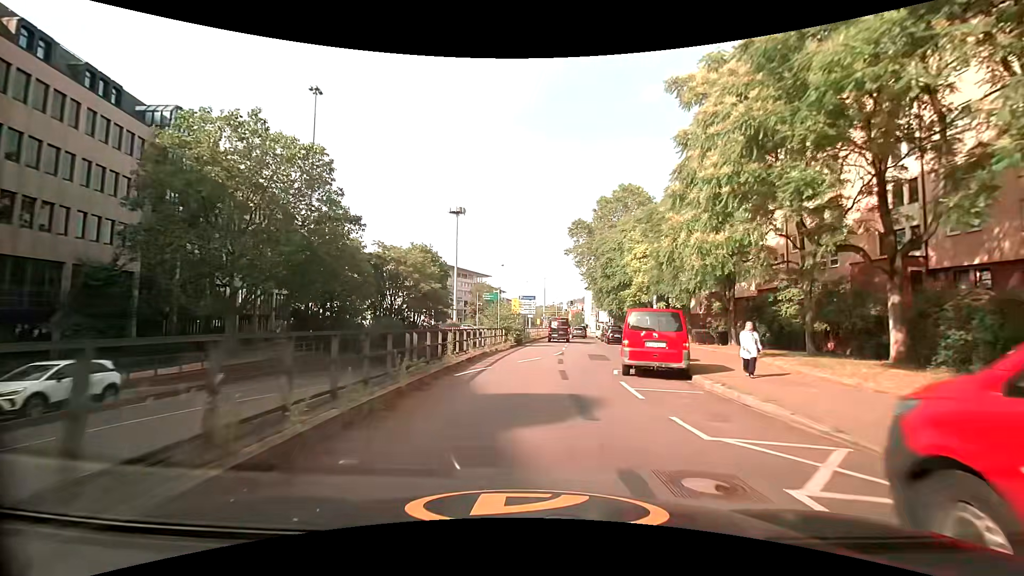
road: primary_link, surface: asphalt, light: Day
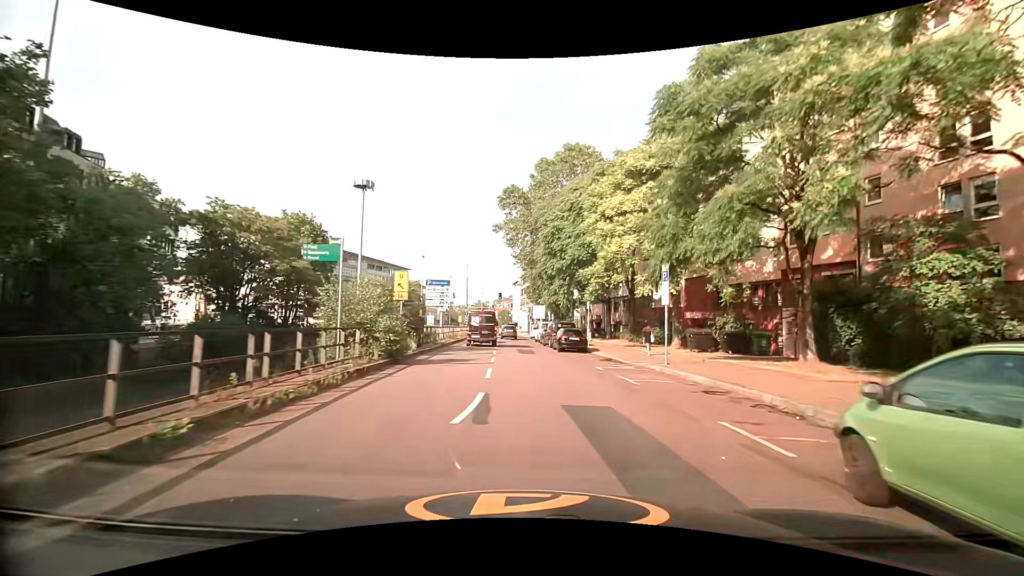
(+1.1, +18.3) m; +9°
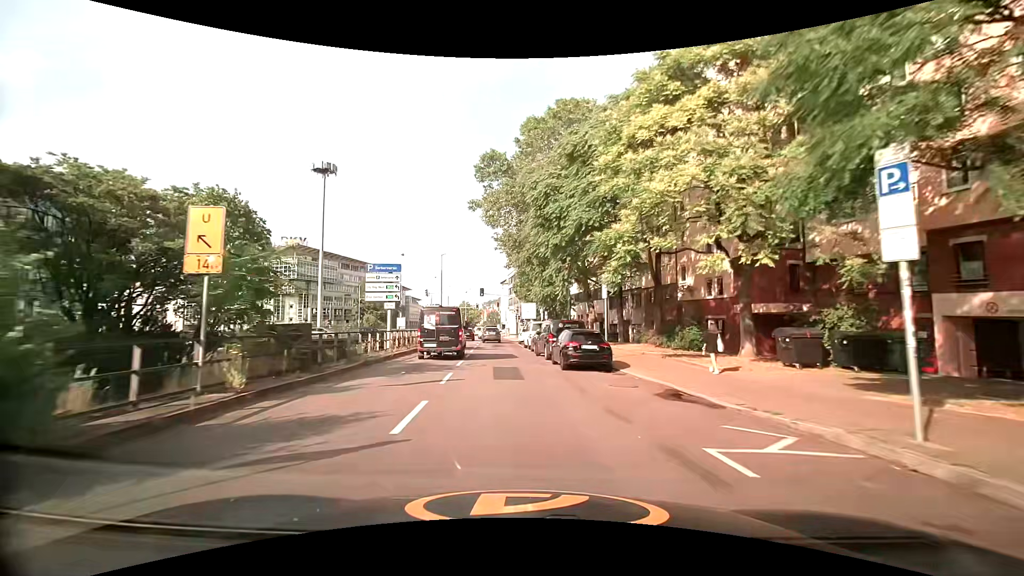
(+0.3, +12.4) m; +1°
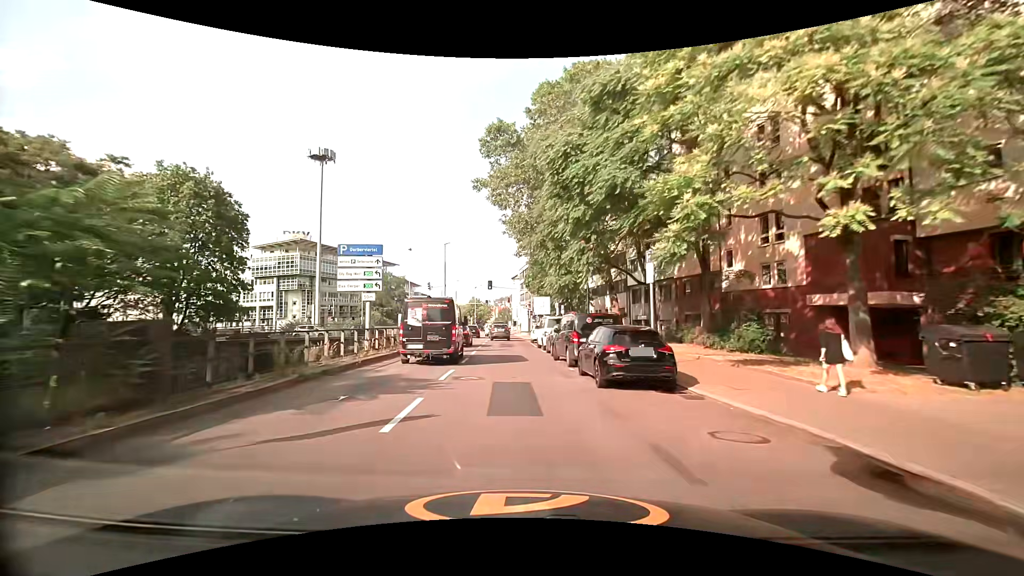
(-0.1, +6.1) m; -2°
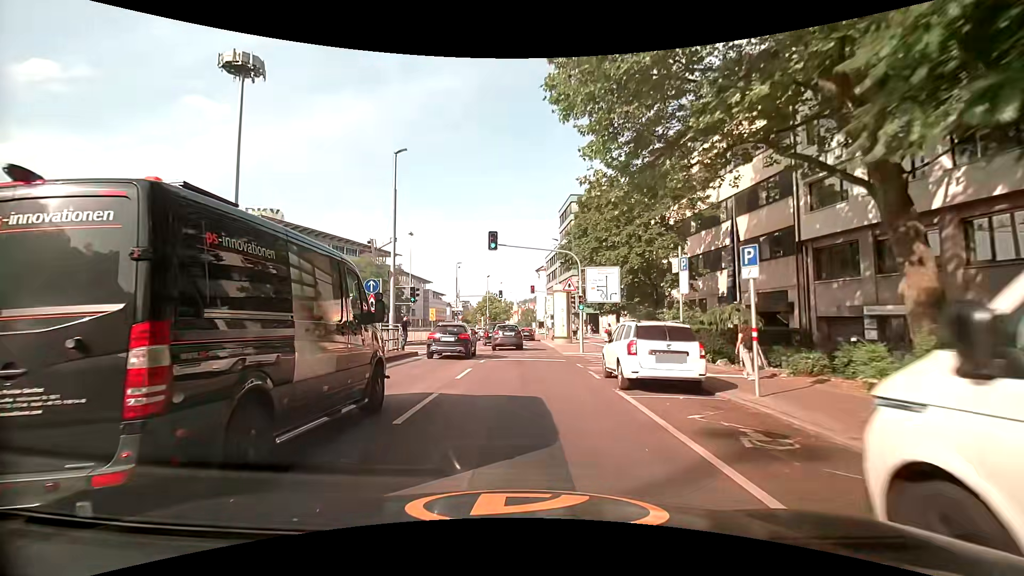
(-0.8, +29.6) m; -2°
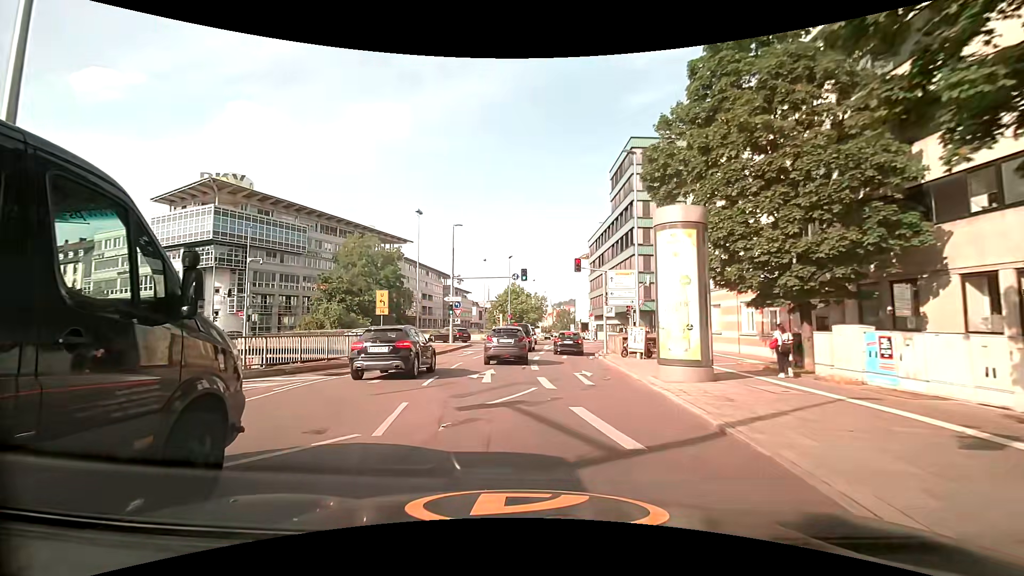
(-0.5, +25.8) m; -6°
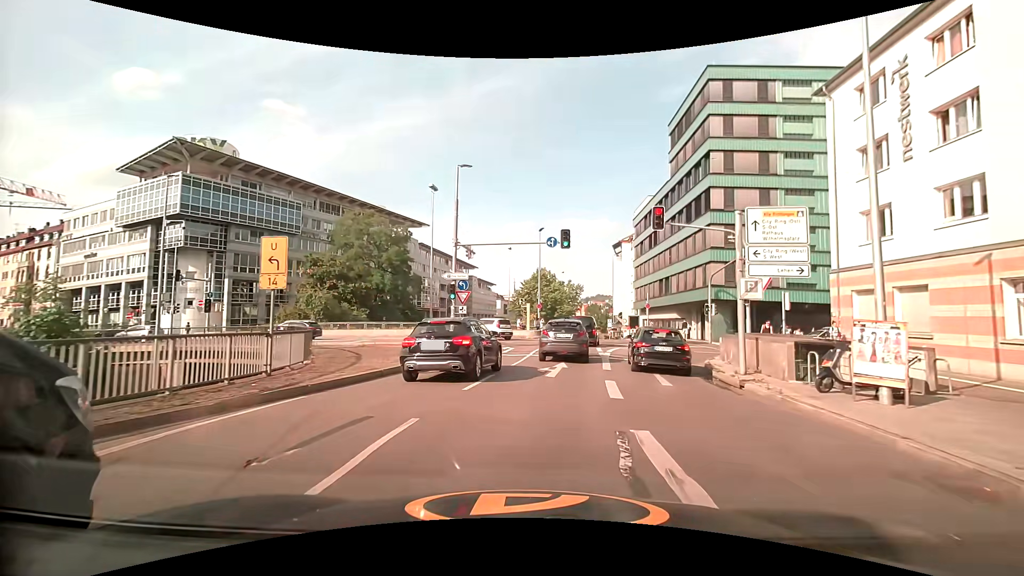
(-0.3, +14.3) m; -2°
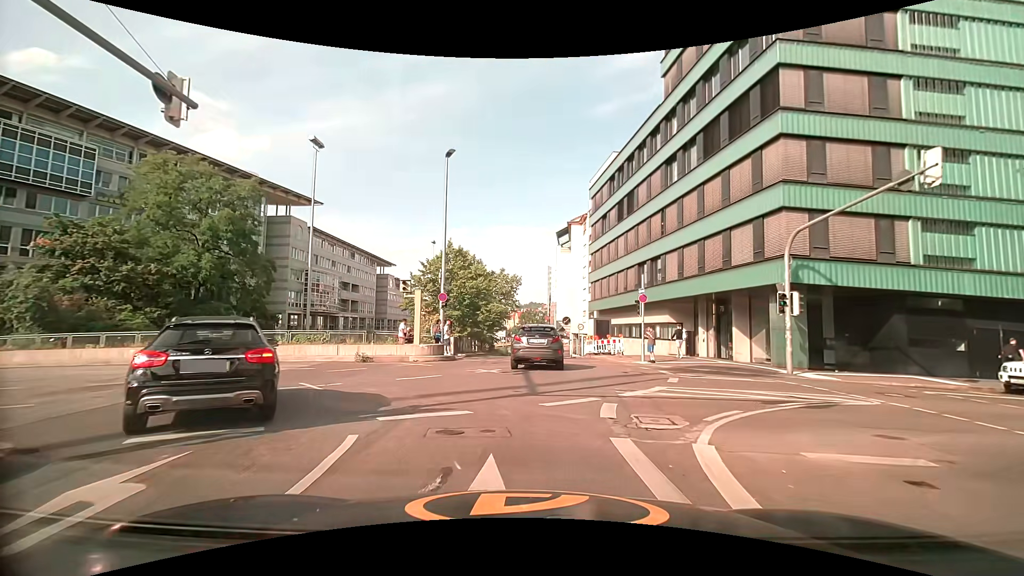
(+2.0, +22.1) m; +8°
(-1, +10) (-6, +18) (-16, +21) (-26, +20) (-36, +20) (-46, +20) (-55, +22) (-65, +24) (-75, +28) (-84, +31) m
